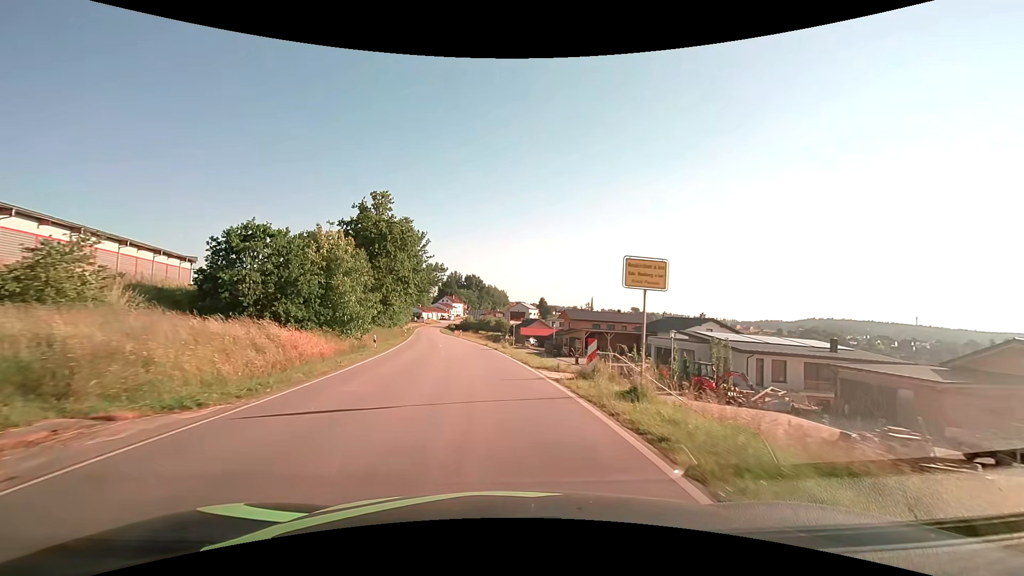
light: Day
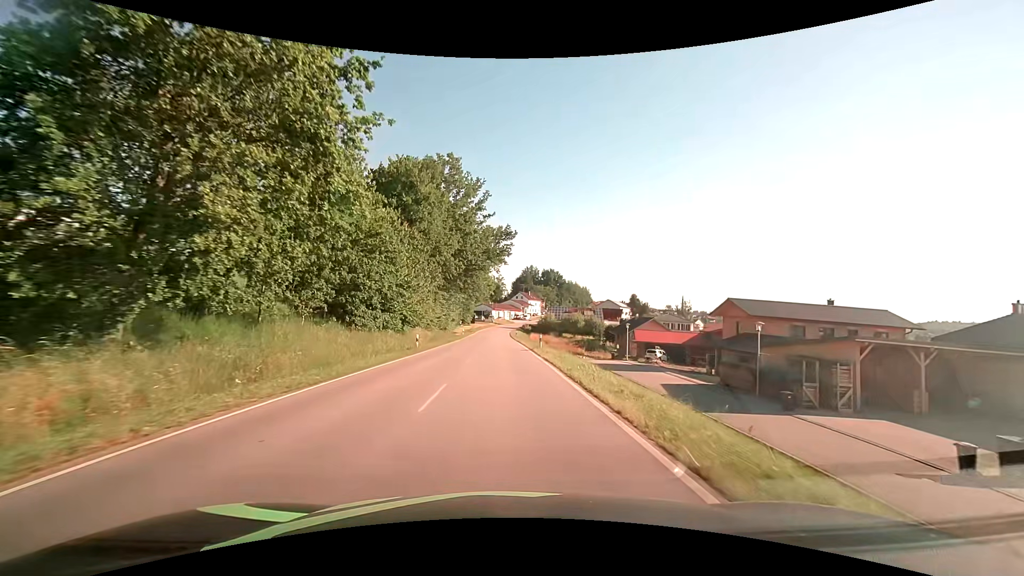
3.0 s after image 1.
(-3.6, +39.6) m; -9°
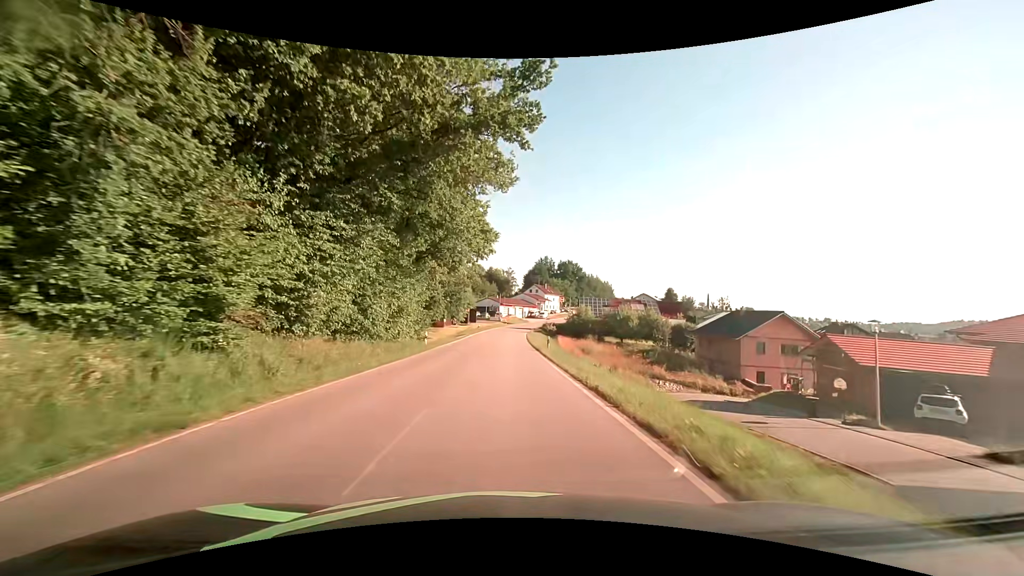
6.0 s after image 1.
(-0.7, +39.8) m; -1°
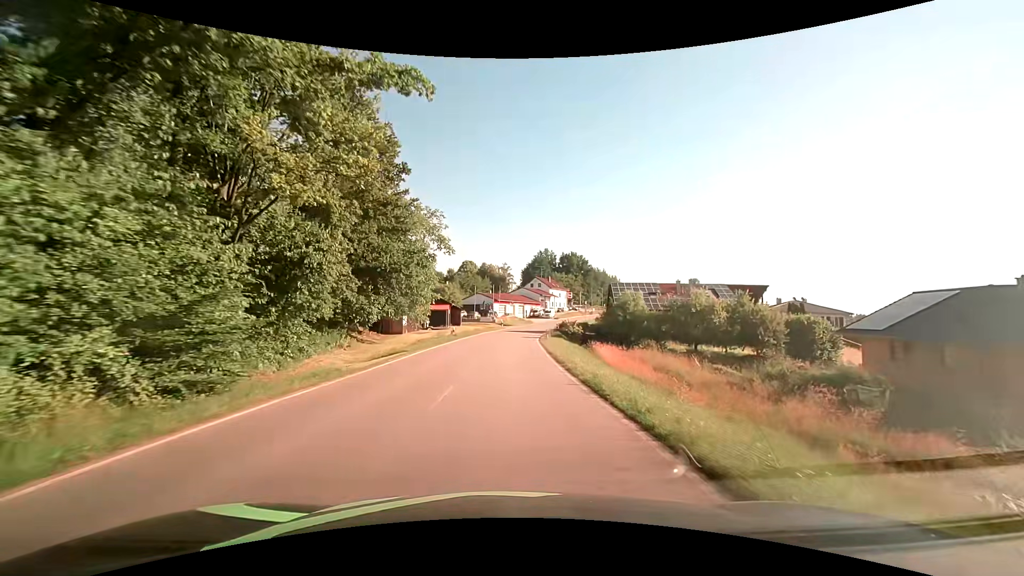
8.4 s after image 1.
(+0.1, +31.8) m; 0°
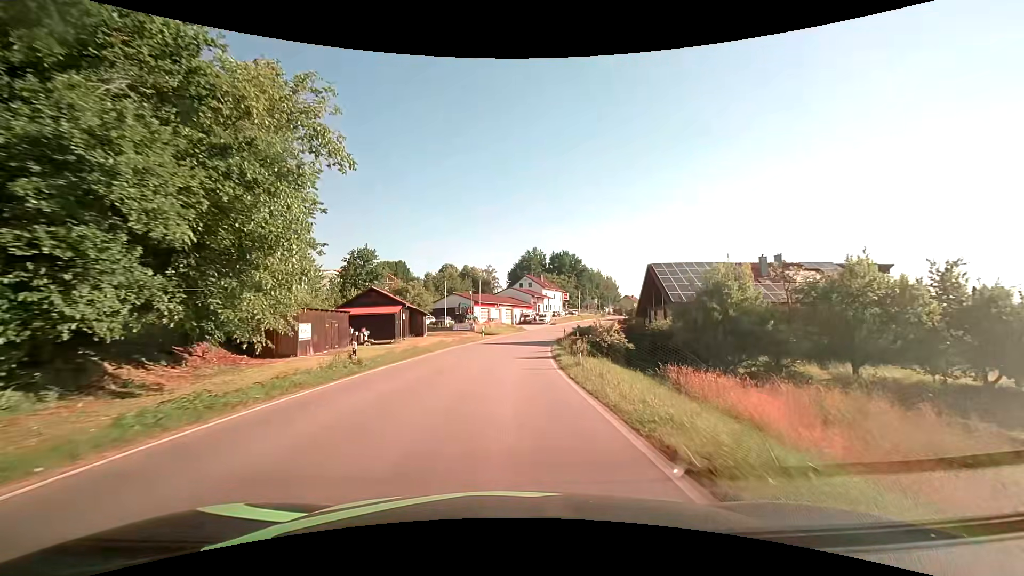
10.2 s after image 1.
(+0.2, +23.6) m; +1°
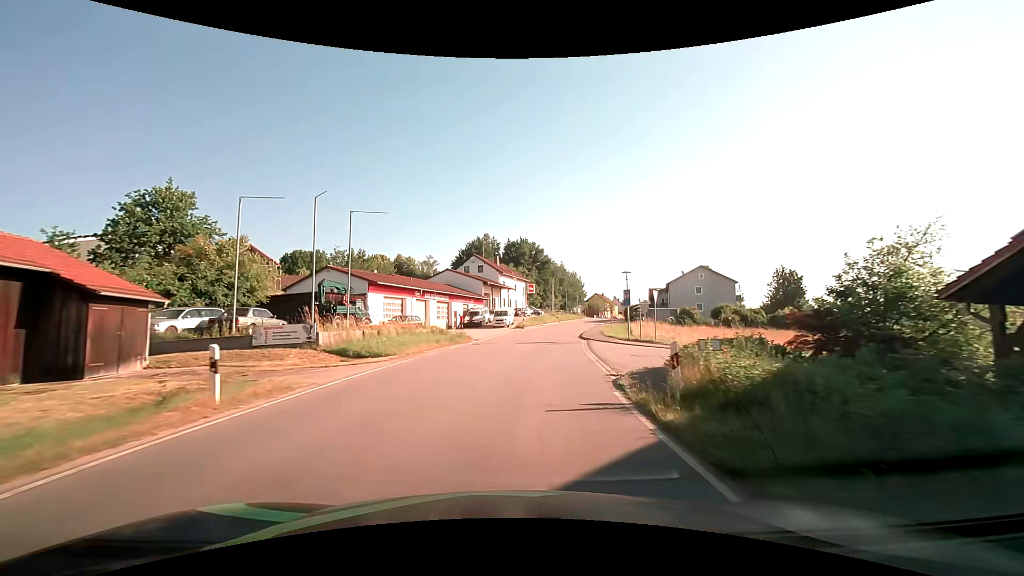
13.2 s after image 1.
(+1.6, +39.1) m; +6°
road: tertiary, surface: asphalt
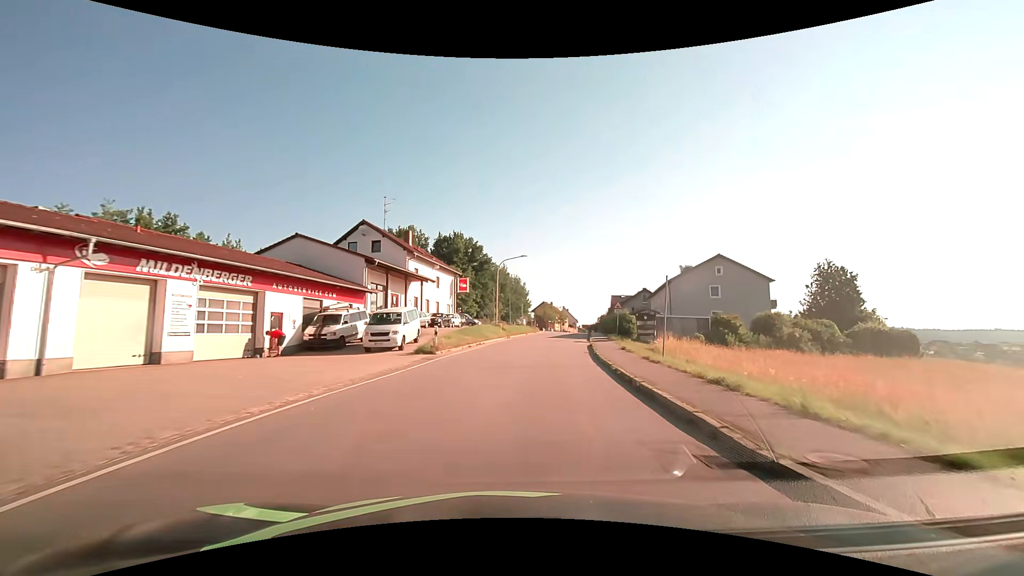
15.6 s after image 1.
(+1.9, +31.1) m; +7°
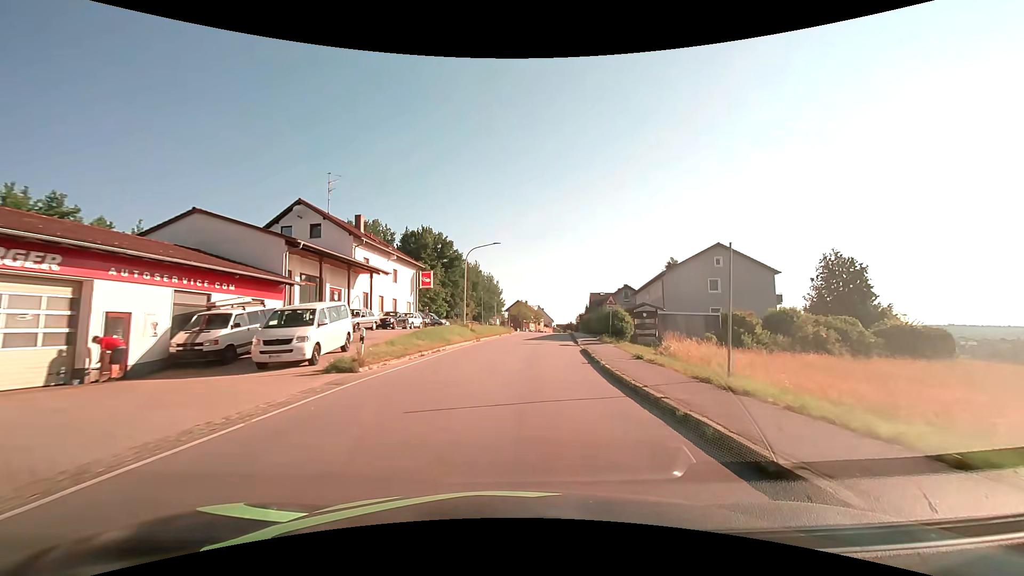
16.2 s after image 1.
(+0.2, +7.7) m; +3°
(0, +10) (+1, +20) (+2, +30) (+3, +40) (+4, +50) (+5, +60) (+7, +70) (+8, +80) (+9, +89) (+11, +99) m
